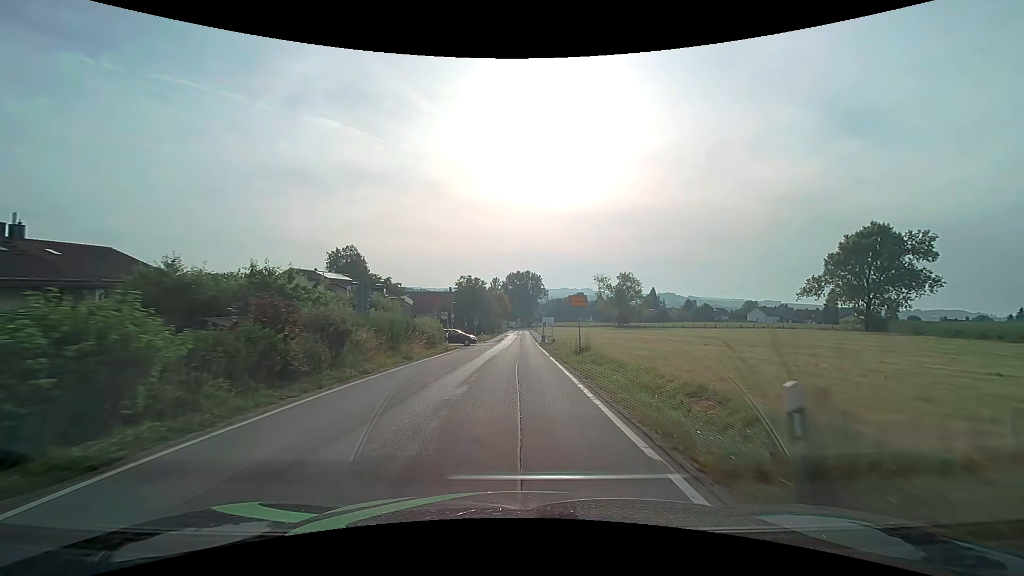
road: secondary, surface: asphalt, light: Day
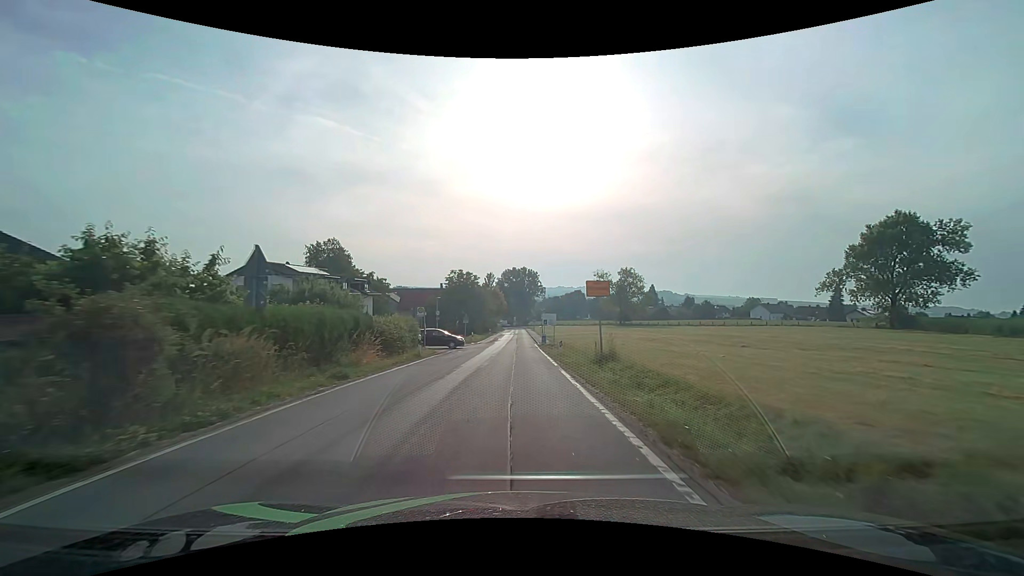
(0.0, +7.8) m; +1°
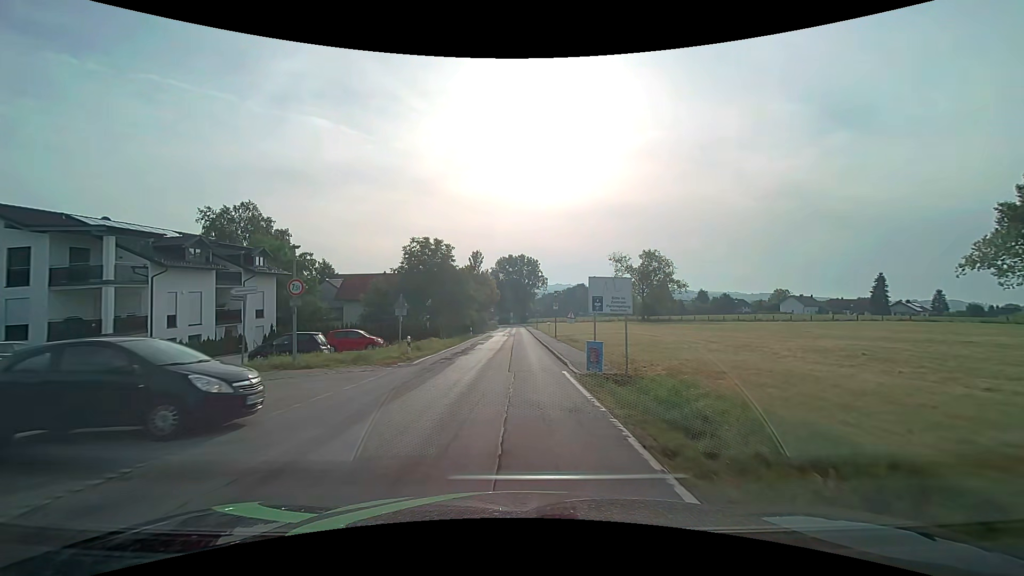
(+0.1, +29.6) m; 0°
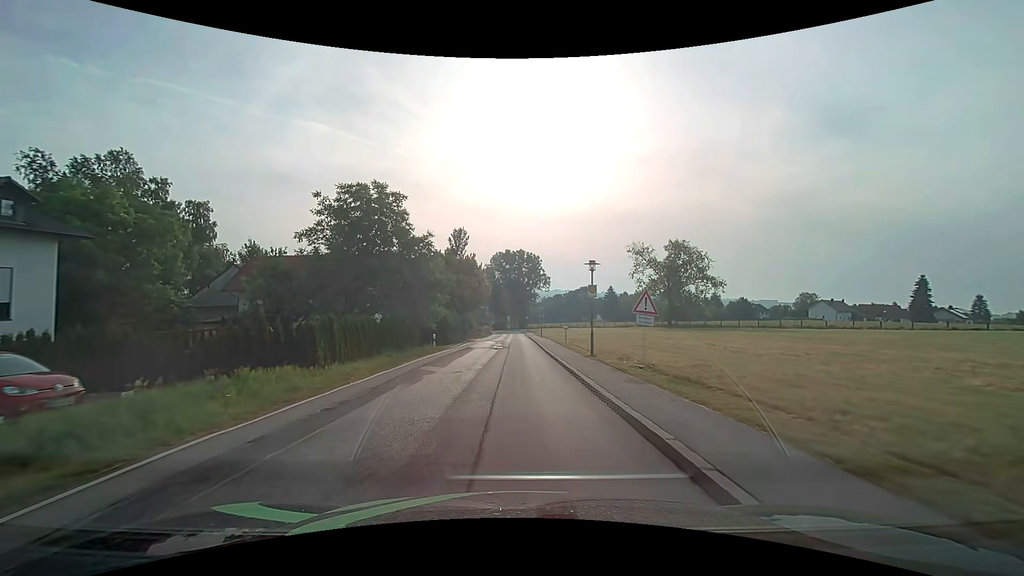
(+0.1, +22.1) m; 0°
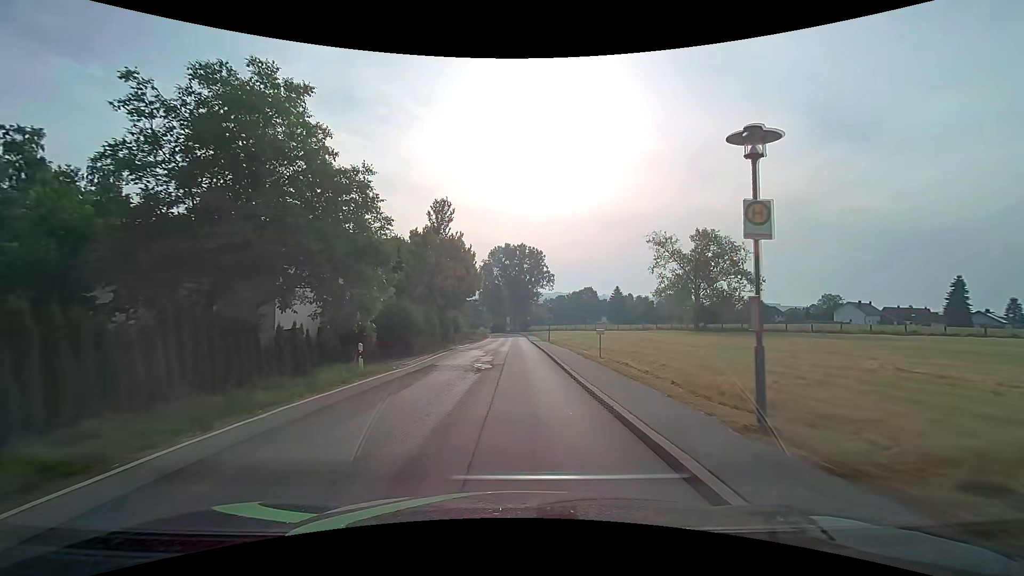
(0.0, +14.4) m; 0°
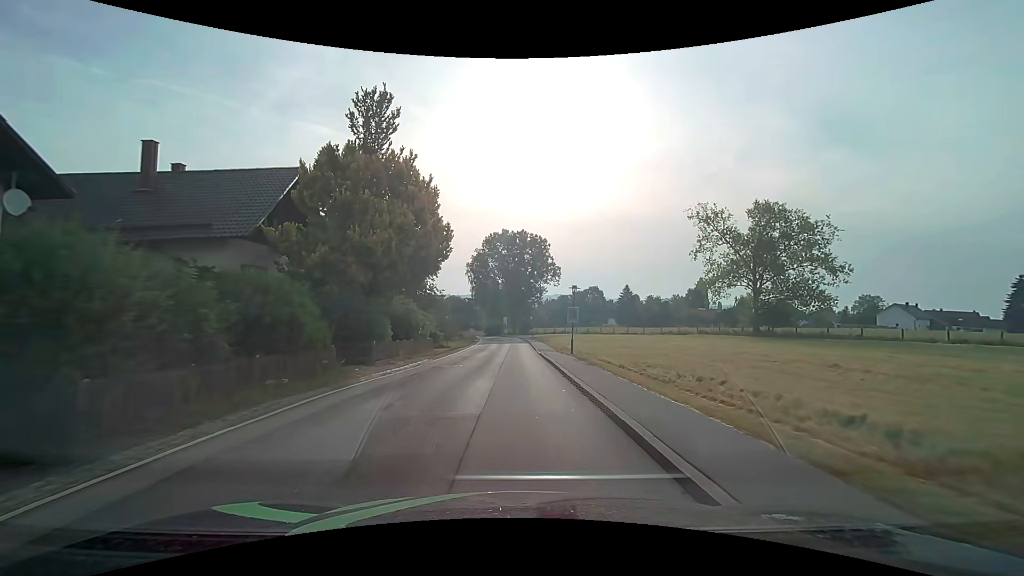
(0.0, +20.9) m; 0°
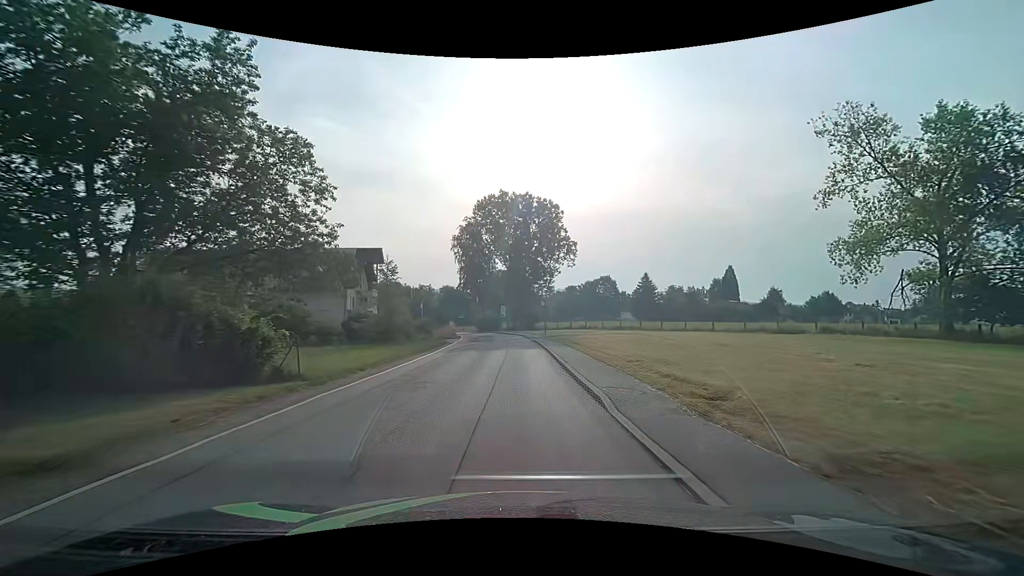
(-0.1, +27.1) m; 0°
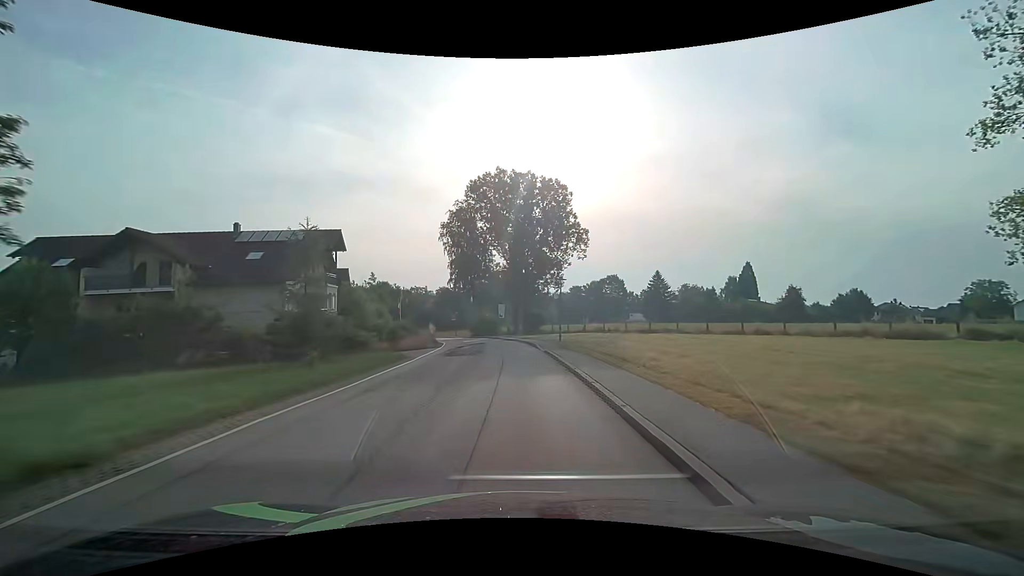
(-0.1, +13.4) m; -1°
(0, +10) (0, +20) (-1, +30) (-2, +40) (-3, +50) (-6, +59) (-9, +69) (-13, +78) (-18, +87) (-24, +95) m
